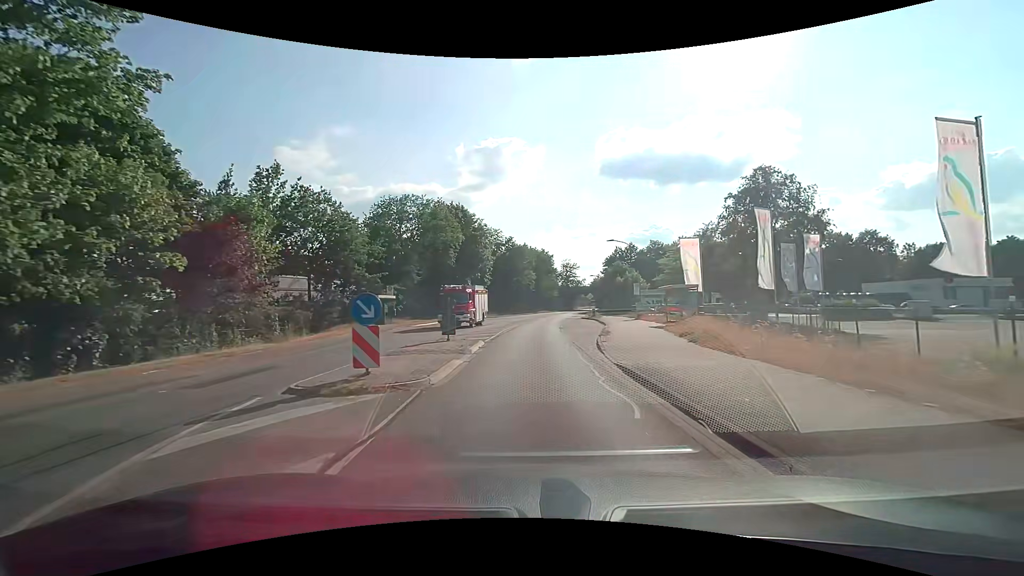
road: secondary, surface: asphalt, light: Day
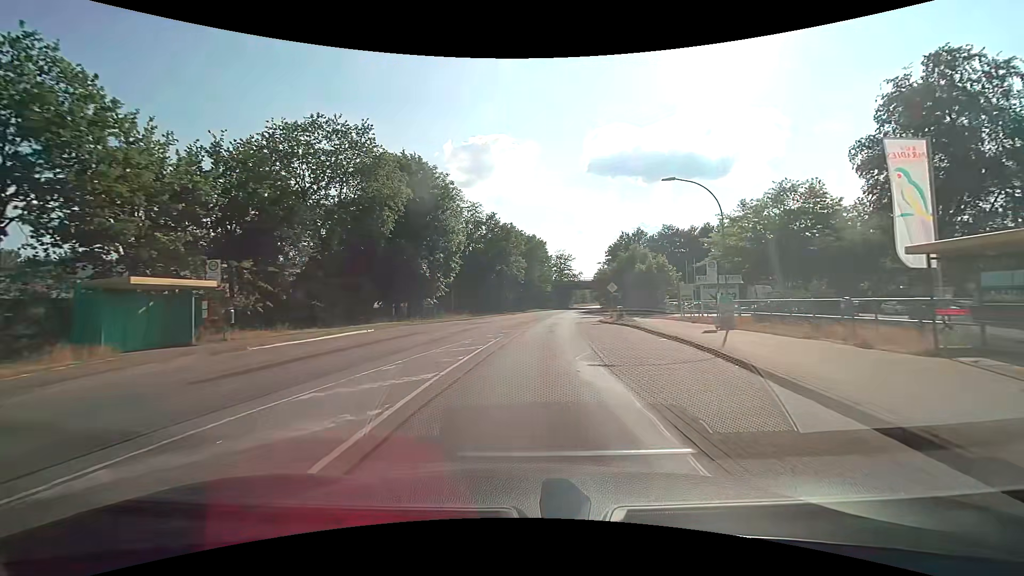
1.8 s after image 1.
(+0.5, +22.8) m; +2°
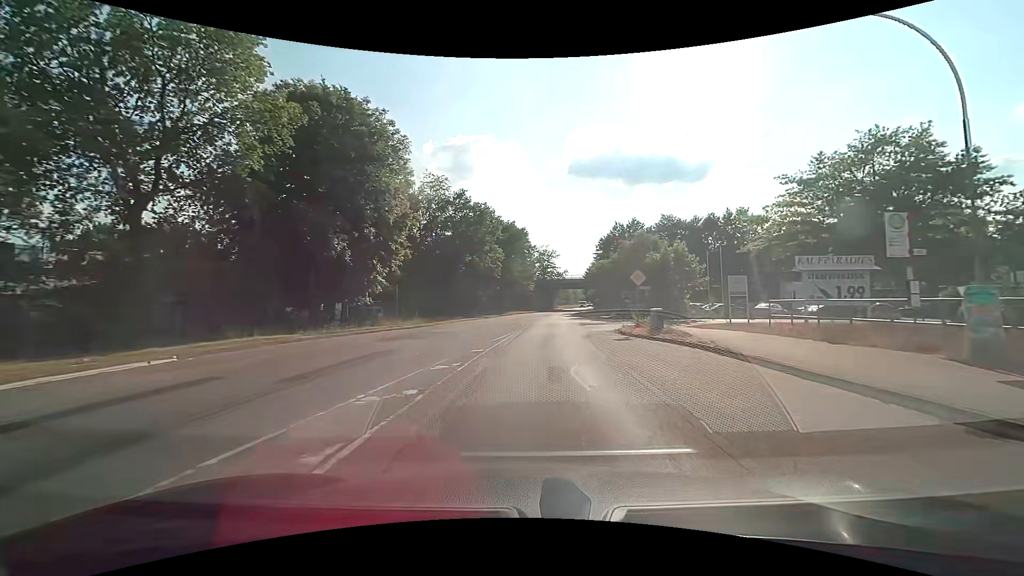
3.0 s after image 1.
(+0.3, +15.3) m; +2°
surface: paved
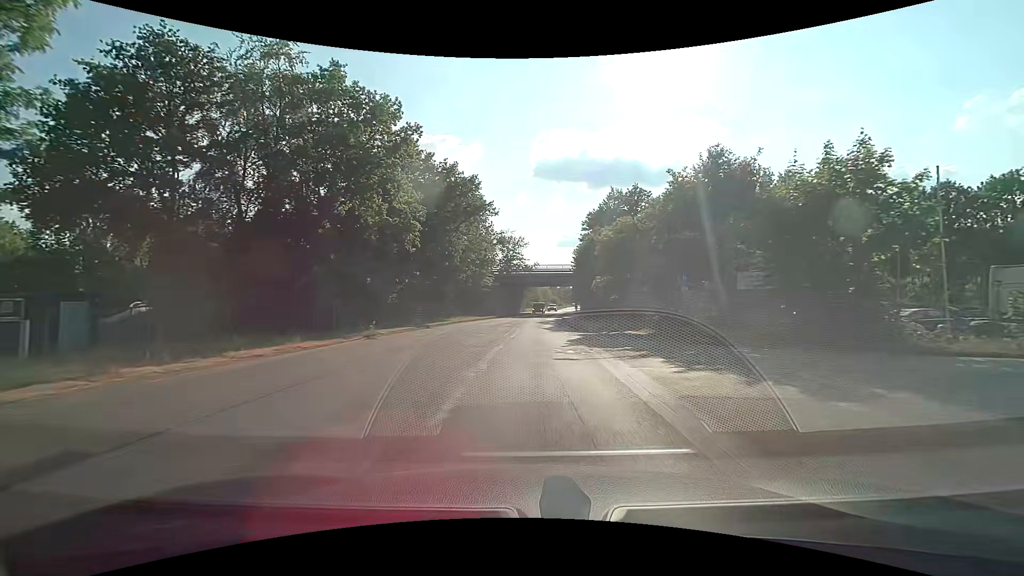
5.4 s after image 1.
(+1.3, +30.5) m; +4°
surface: asphalt
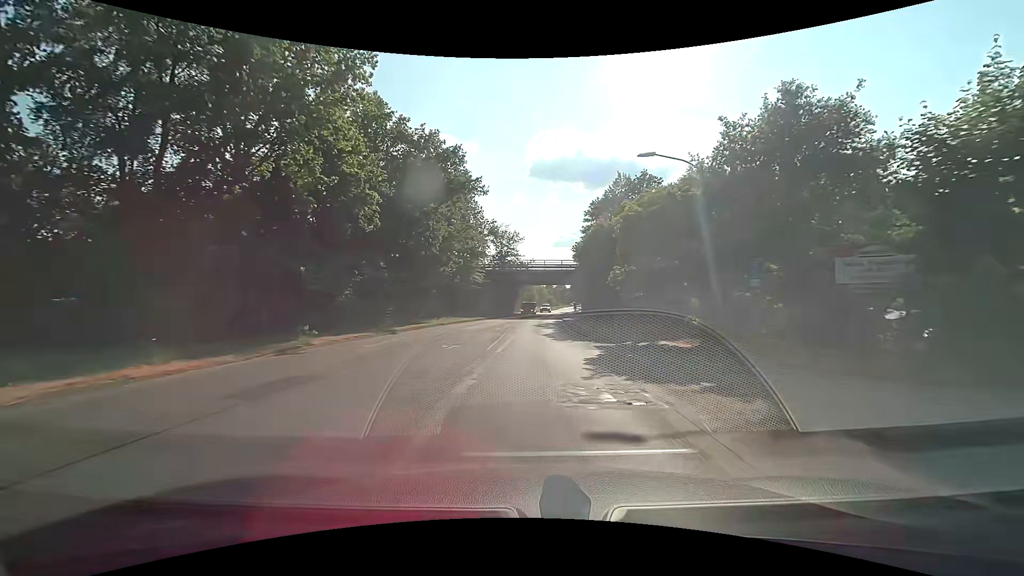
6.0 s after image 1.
(0.0, +7.6) m; 0°
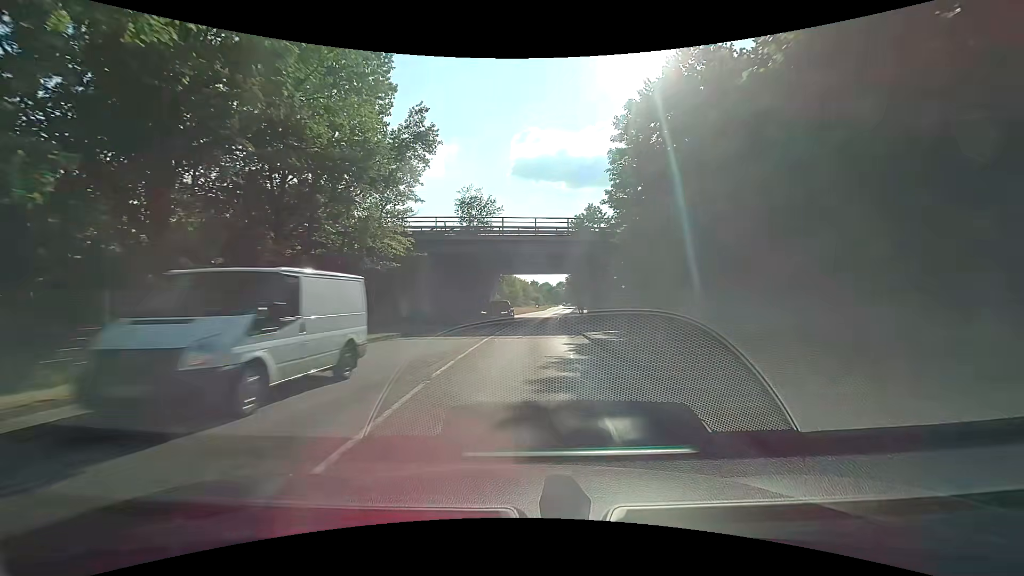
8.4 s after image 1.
(+0.6, +30.5) m; +2°
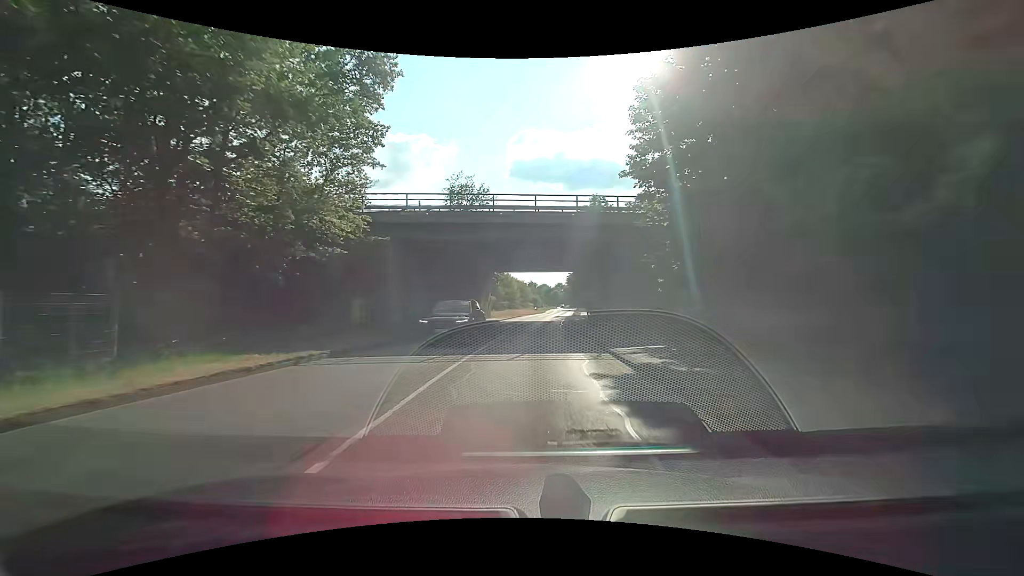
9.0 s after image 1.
(+0.1, +7.6) m; +1°
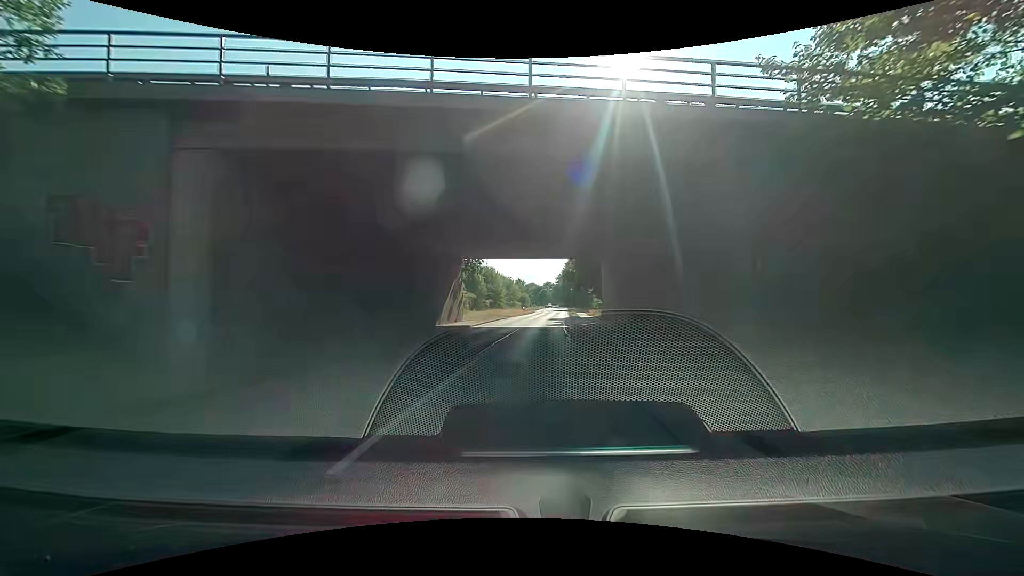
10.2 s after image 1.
(+0.1, +15.2) m; +1°
